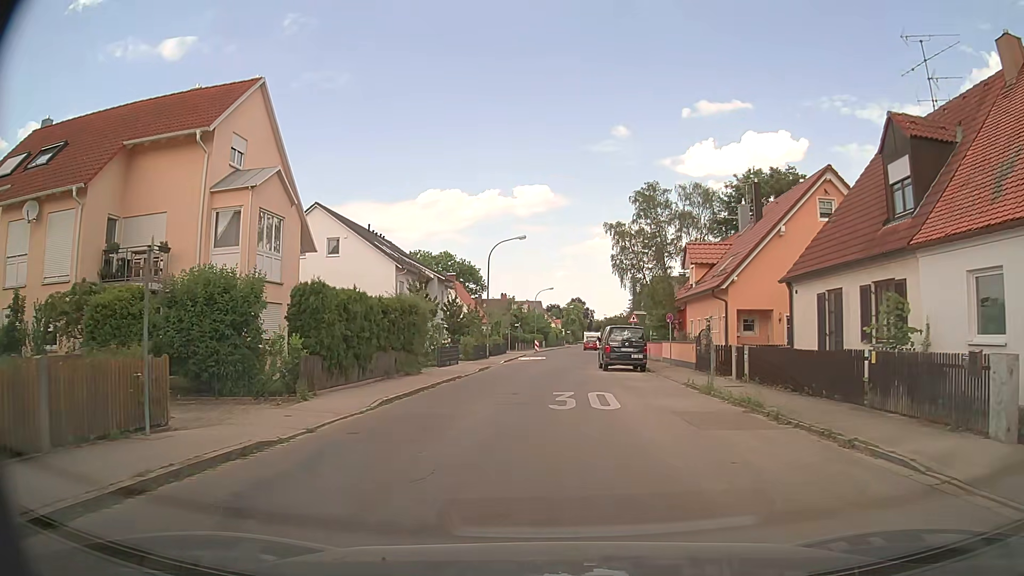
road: unclassified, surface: asphalt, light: Day
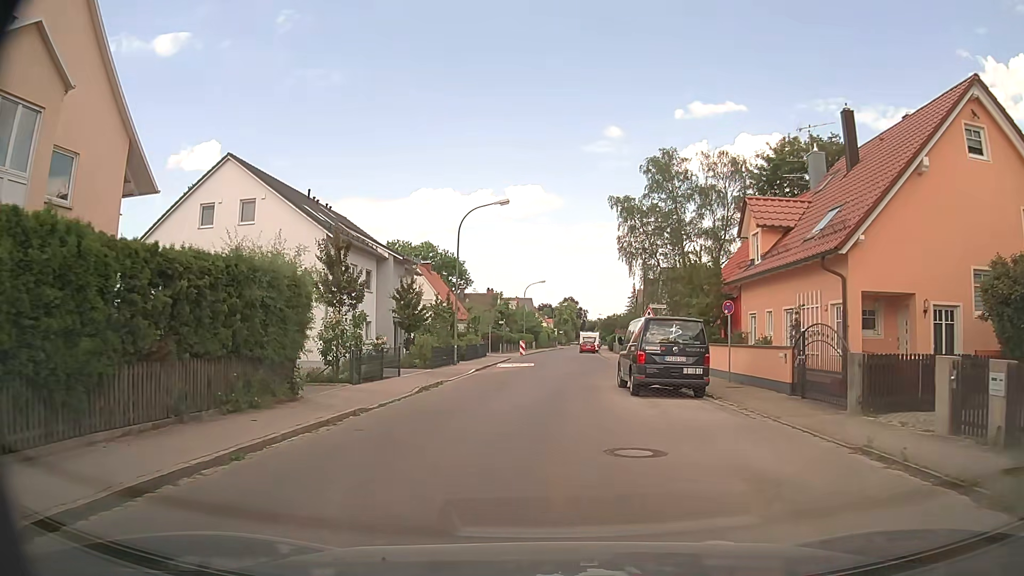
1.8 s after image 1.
(+0.3, +12.6) m; +2°
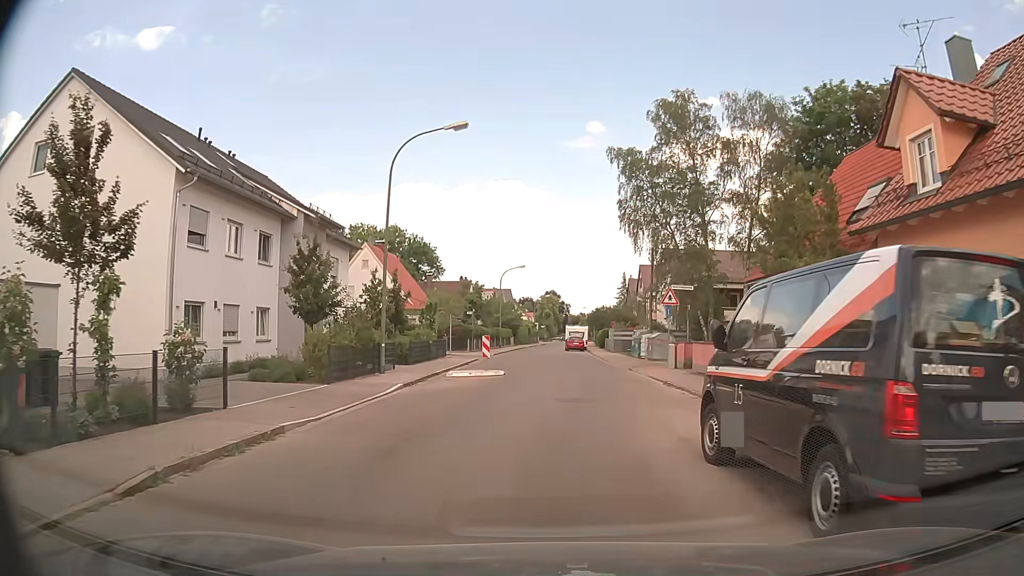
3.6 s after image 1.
(+0.1, +12.6) m; +2°
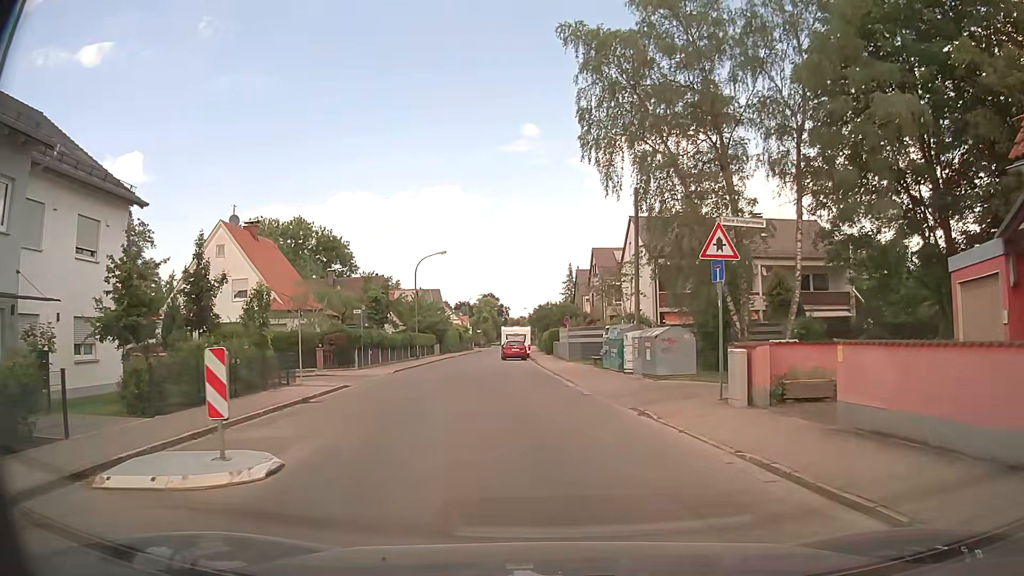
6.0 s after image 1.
(+0.7, +16.9) m; +5°
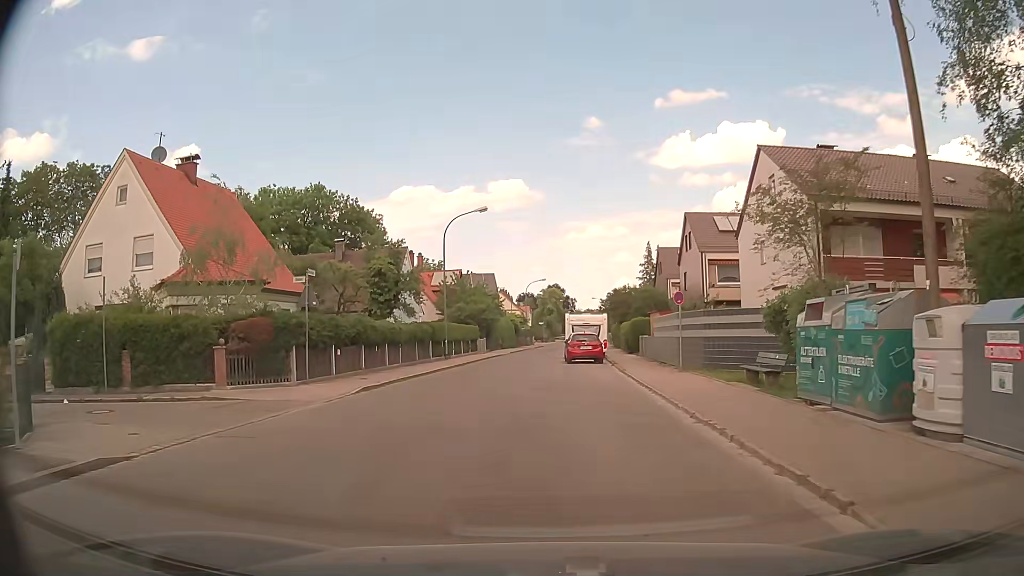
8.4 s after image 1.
(-0.9, +16.4) m; -6°
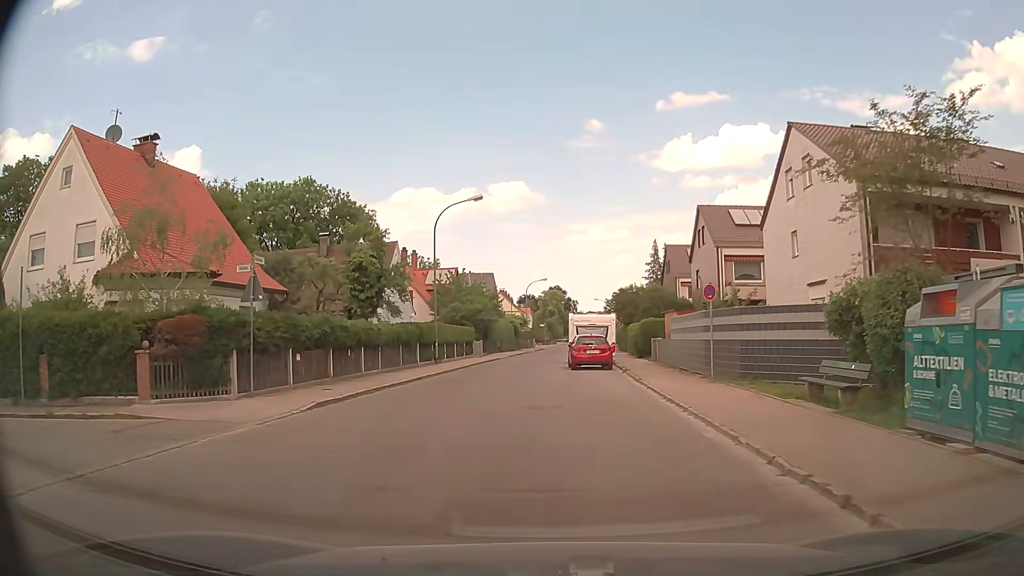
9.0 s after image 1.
(0.0, +3.9) m; 0°
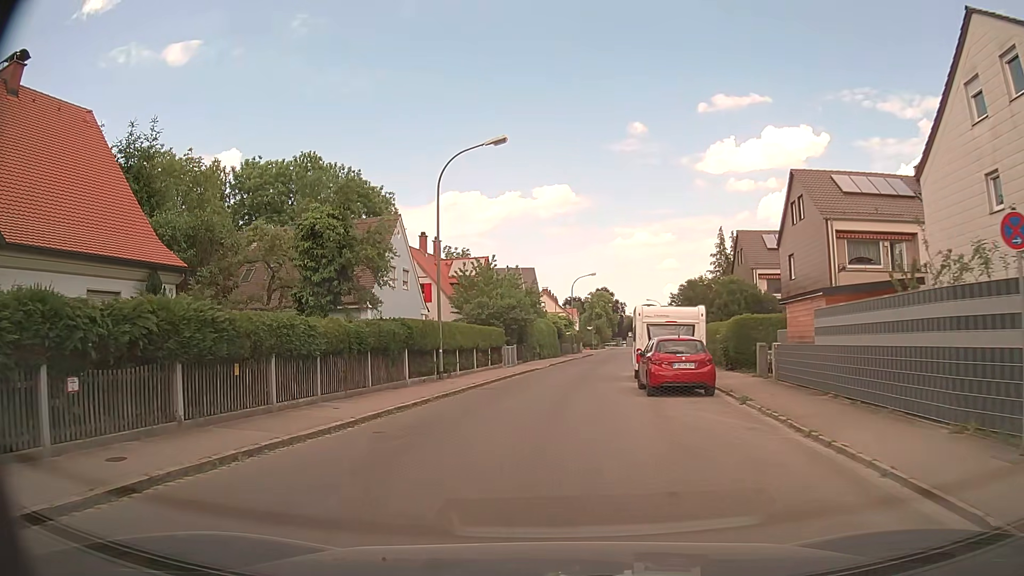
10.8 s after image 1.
(-0.2, +11.3) m; -5°
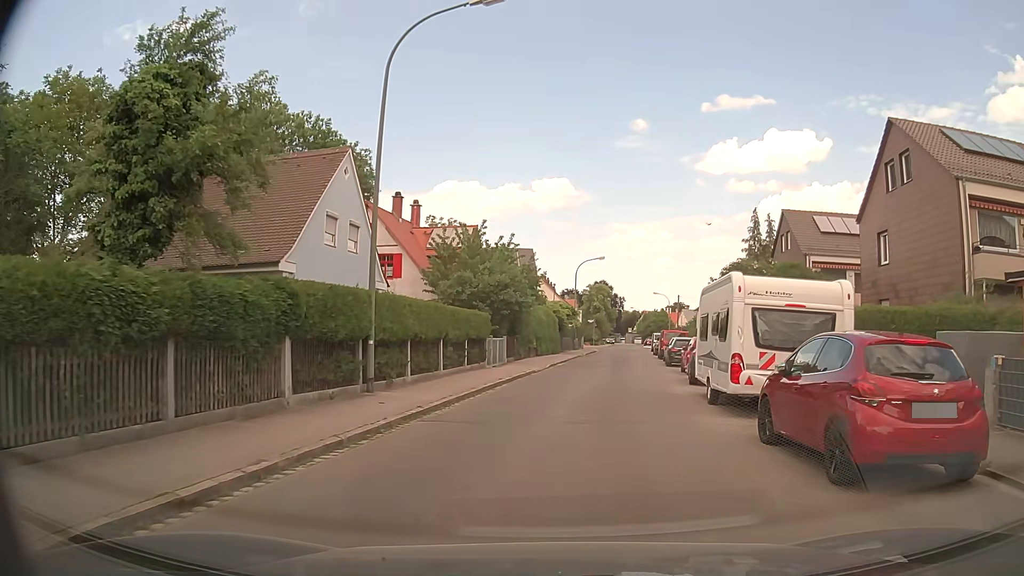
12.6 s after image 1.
(-0.3, +10.6) m; +1°
(0, +10) (+2, +20) (+3, +30) (+4, +40) (+6, +50) (+7, +60) (+8, +69) (+10, +79) (+12, +89) (+12, +99) m
